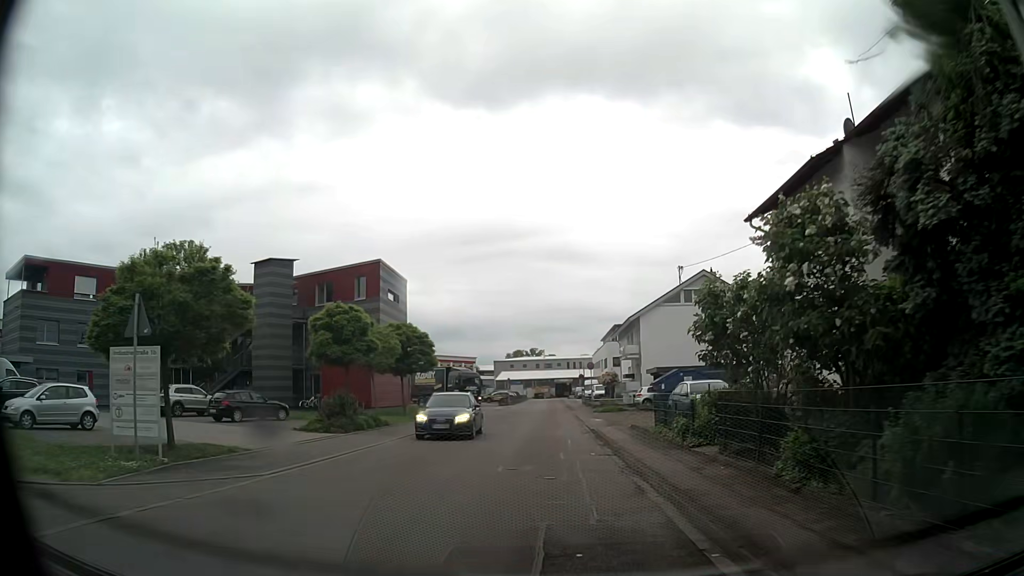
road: unclassified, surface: asphalt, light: Day
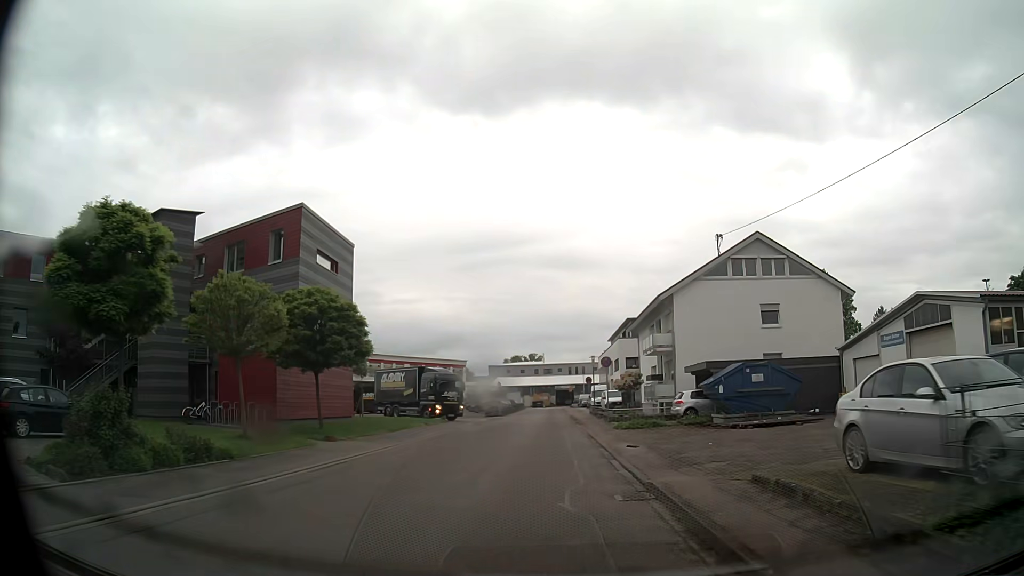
(-0.1, +14.3) m; 0°
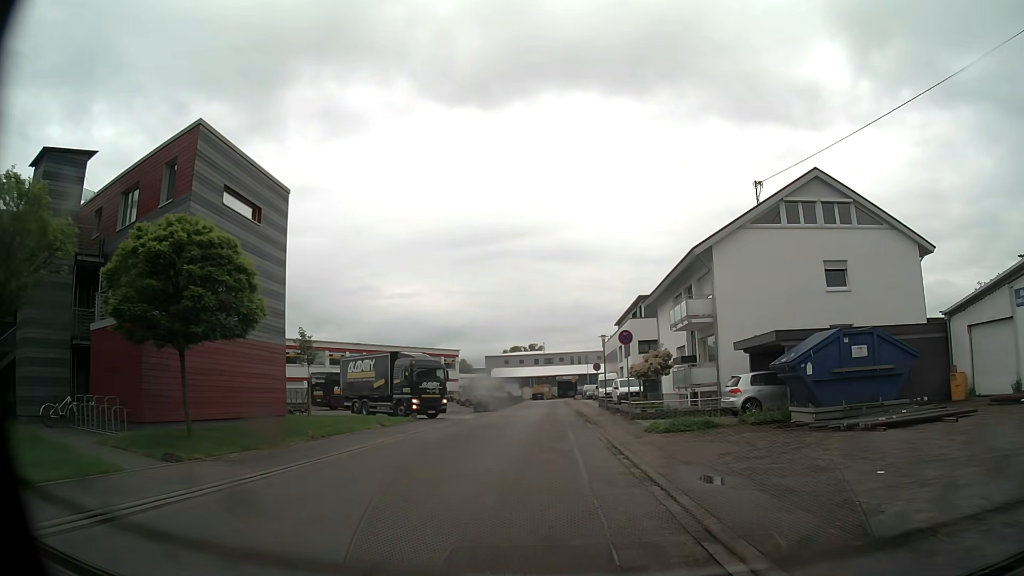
(0.0, +9.7) m; 0°
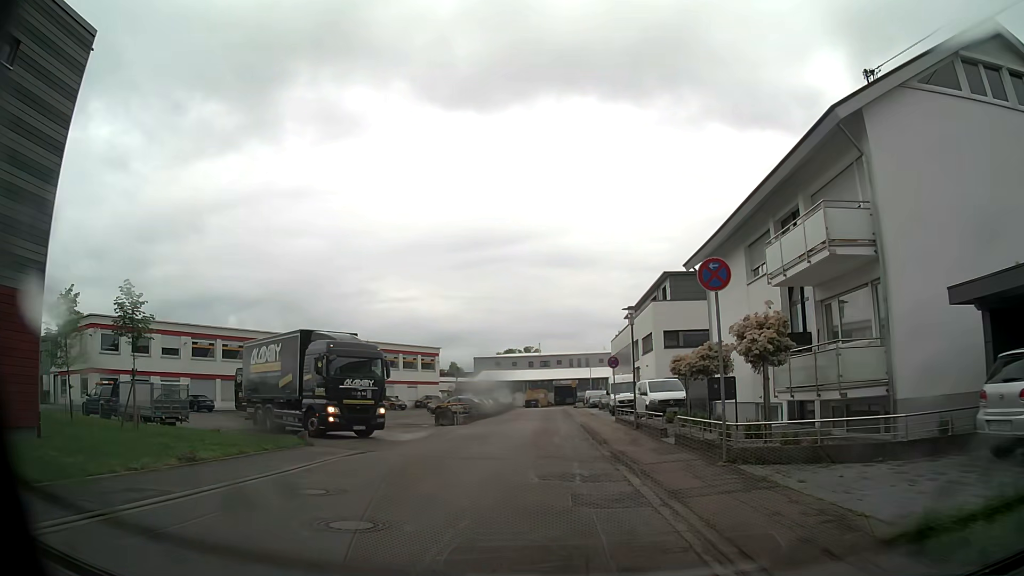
(-0.1, +15.0) m; 0°
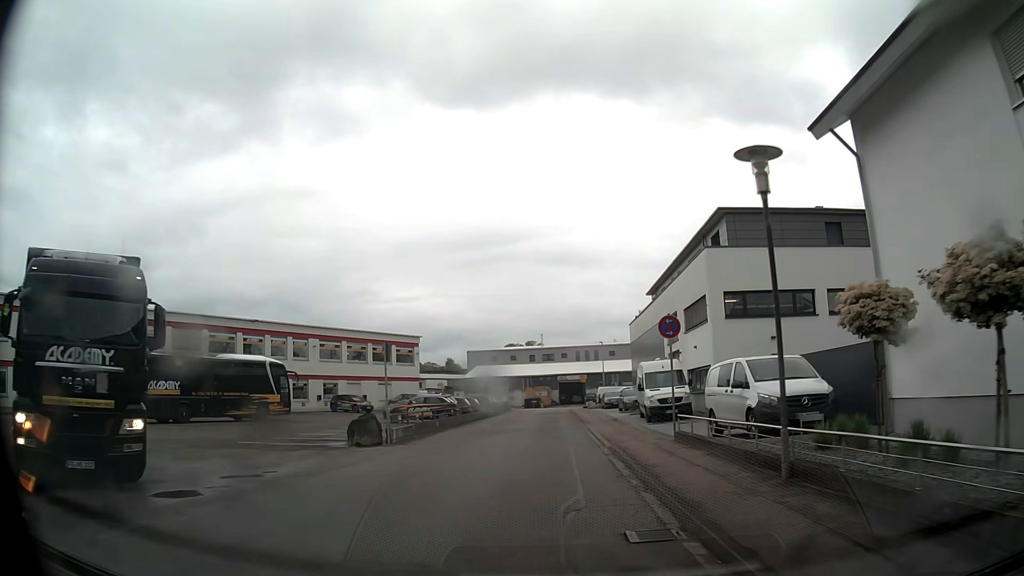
(+0.1, +15.4) m; 0°
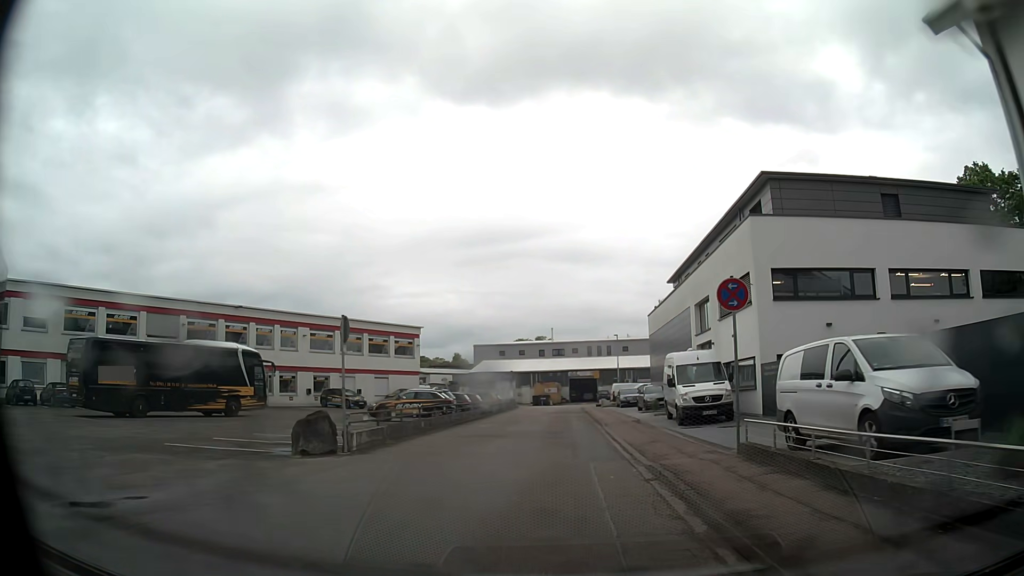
(-0.1, +5.1) m; -1°
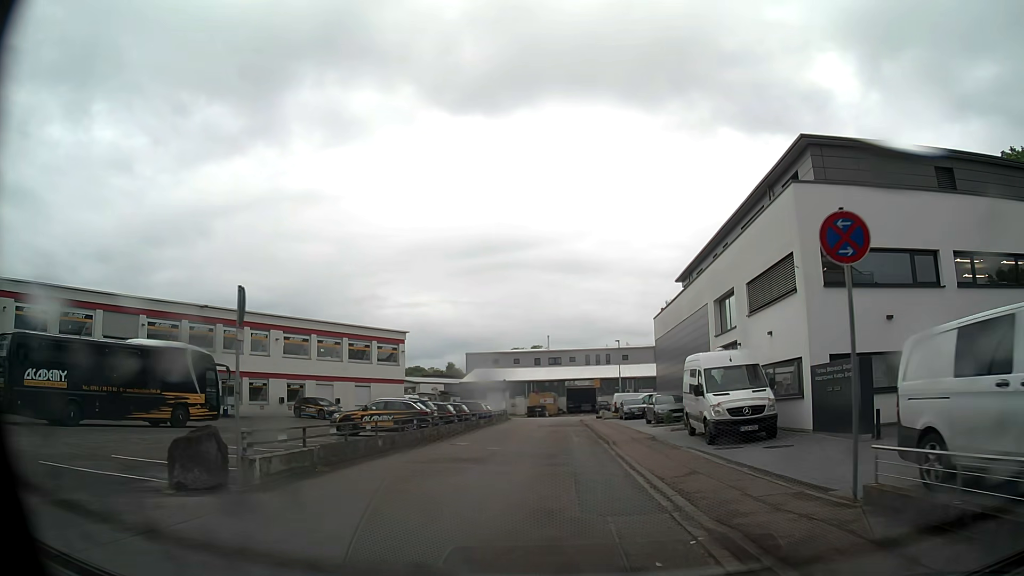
(0.0, +5.1) m; 0°
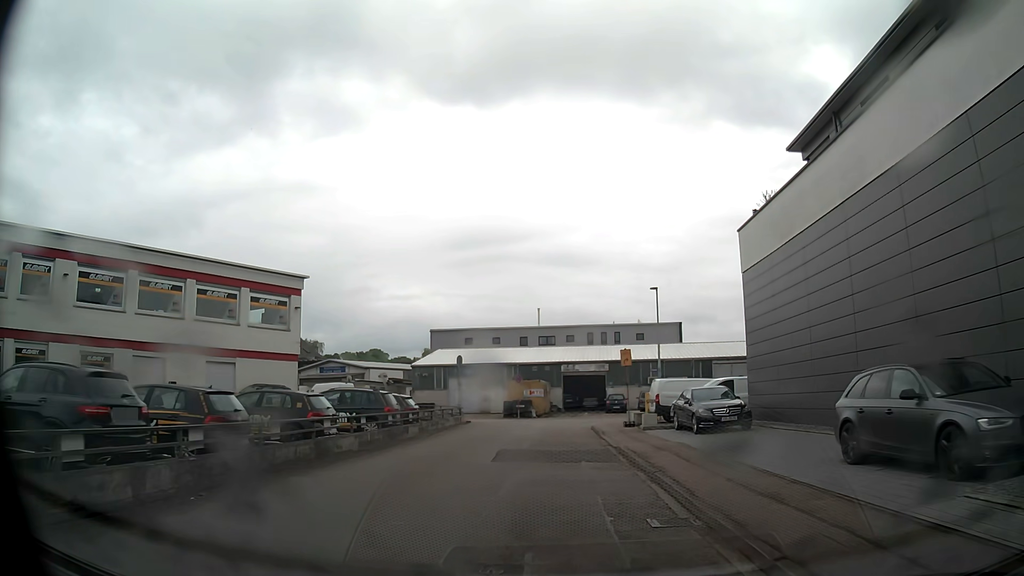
(+0.2, +24.6) m; +1°
(0, +10) (0, +20) (0, +30) (-1, +40) (-8, +46) (-17, +51) (-26, +56) (-35, +61) (-44, +65) (-52, +70) m
